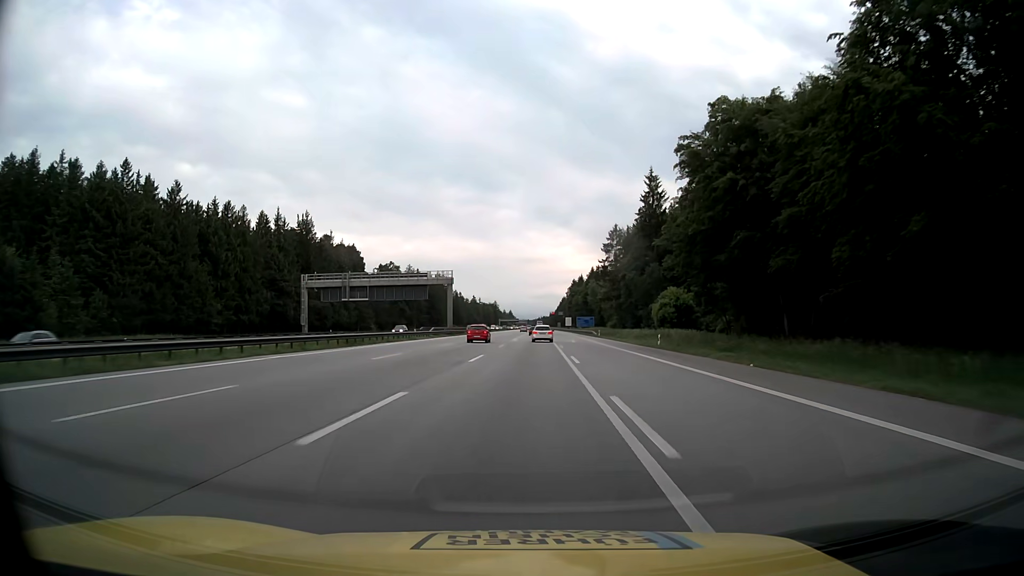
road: motorway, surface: asphalt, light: Day
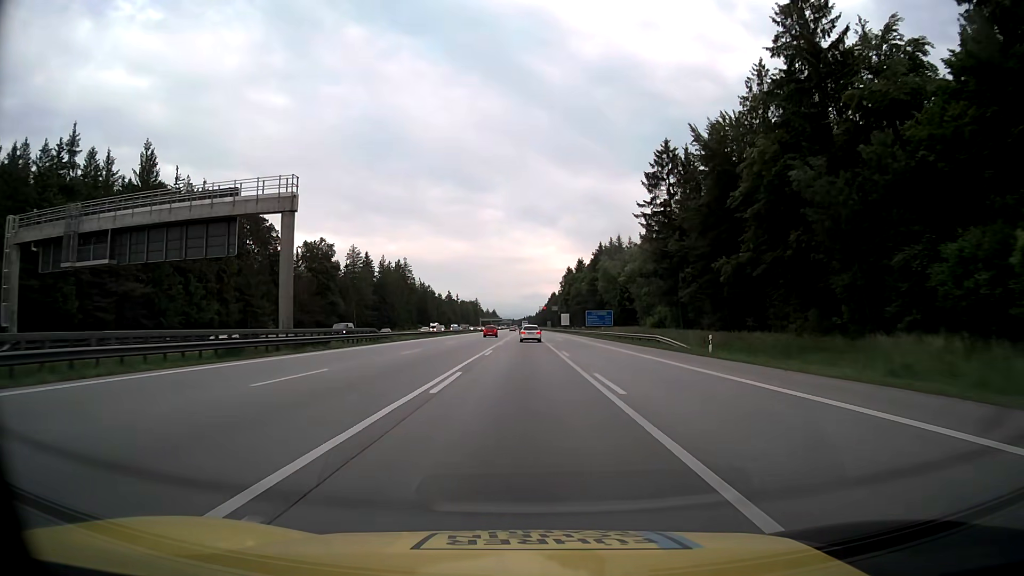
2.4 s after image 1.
(+0.7, +66.0) m; +1°
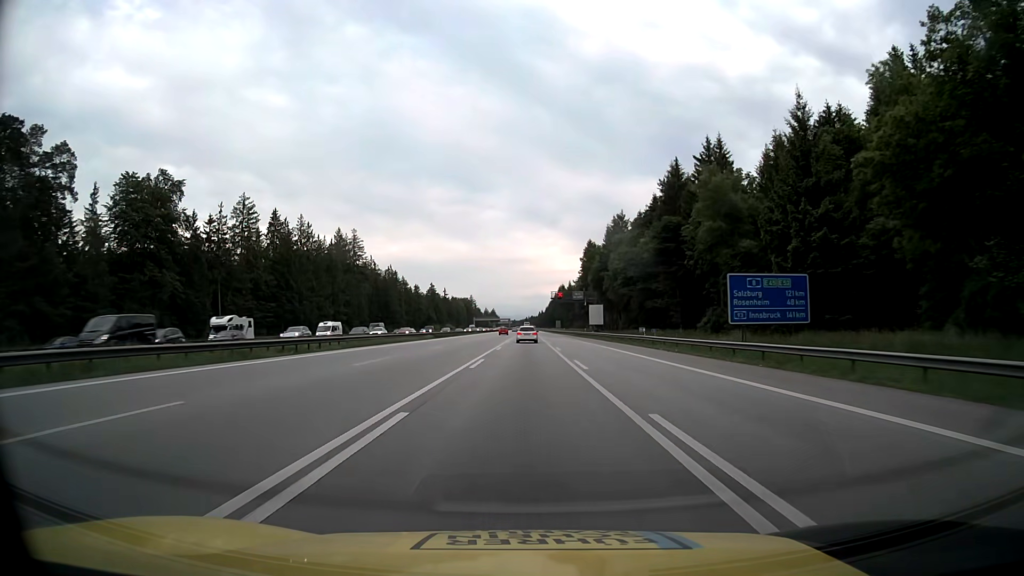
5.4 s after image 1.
(0.0, +81.3) m; 0°
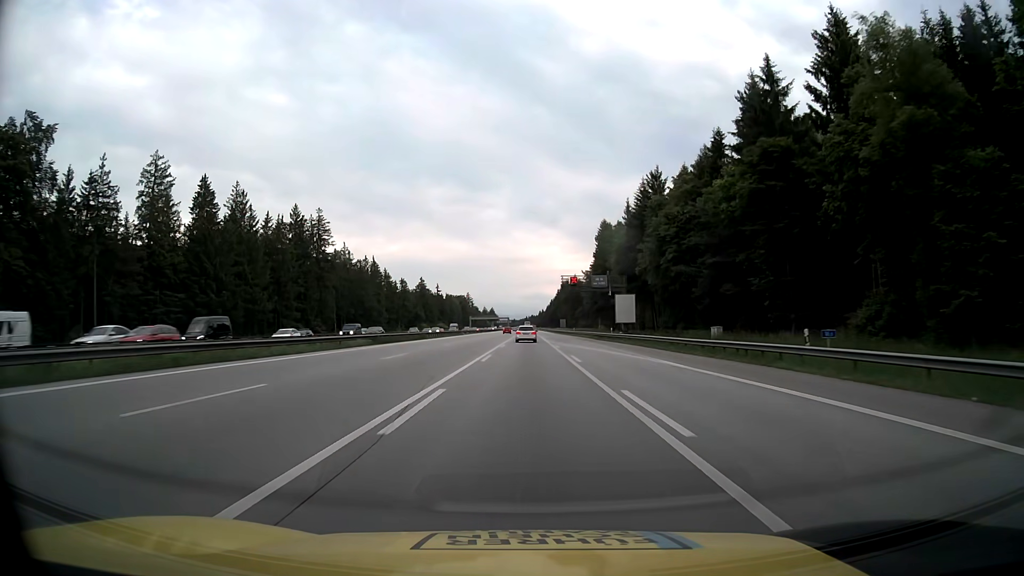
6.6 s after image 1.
(0.0, +32.2) m; 0°
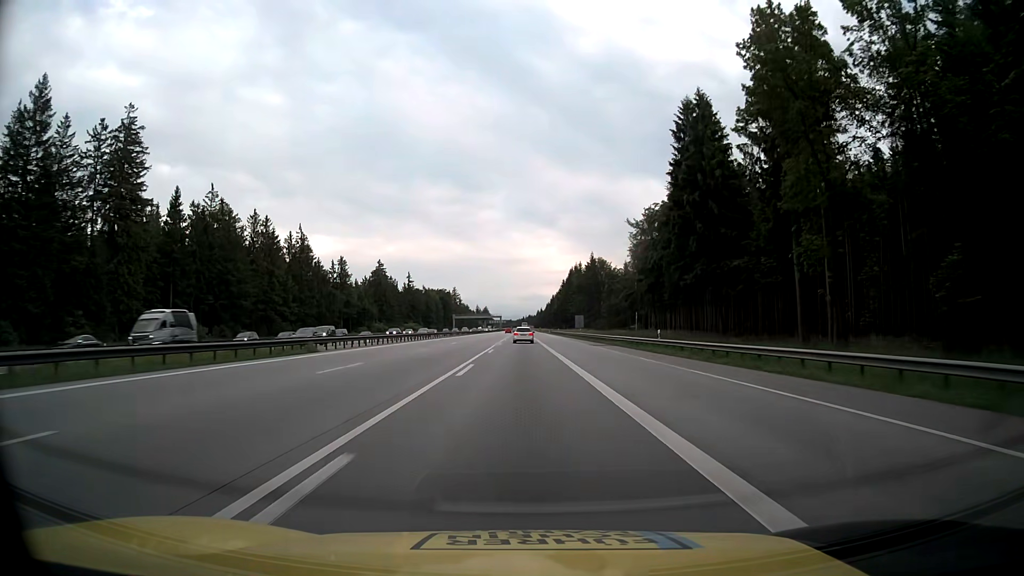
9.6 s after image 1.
(+0.2, +80.0) m; 0°
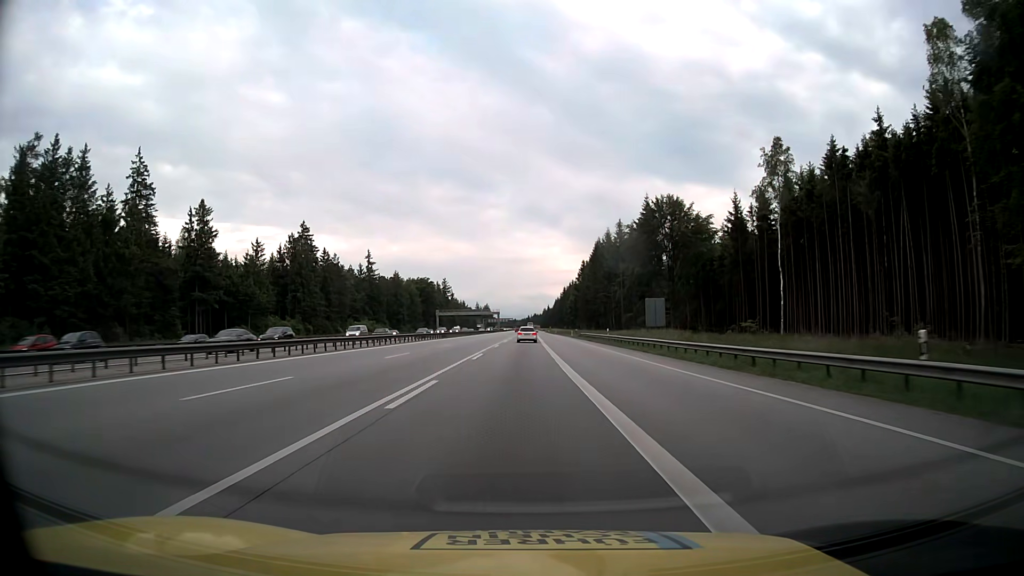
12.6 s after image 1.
(-0.2, +80.1) m; 0°
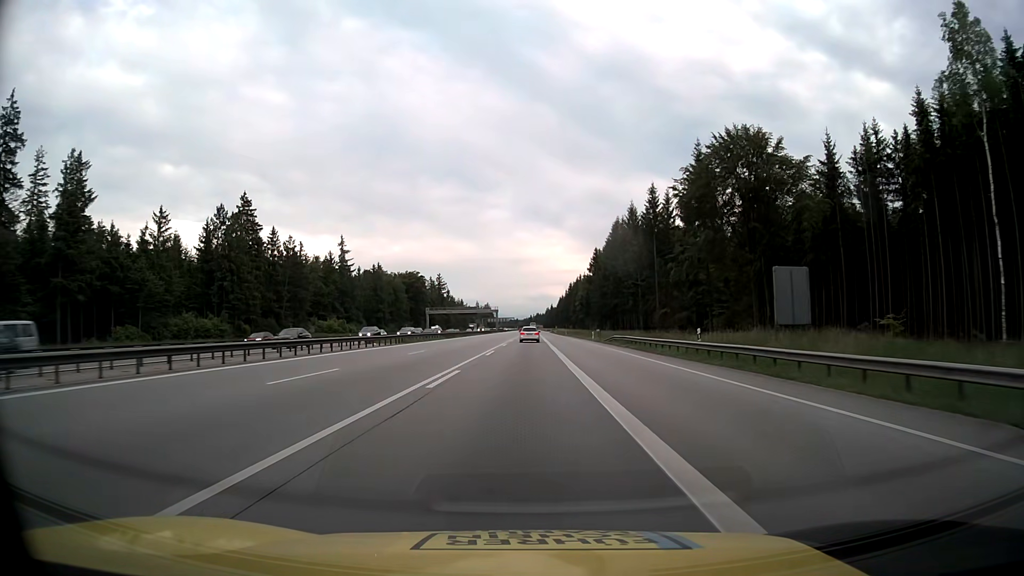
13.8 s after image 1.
(-0.1, +32.3) m; 0°
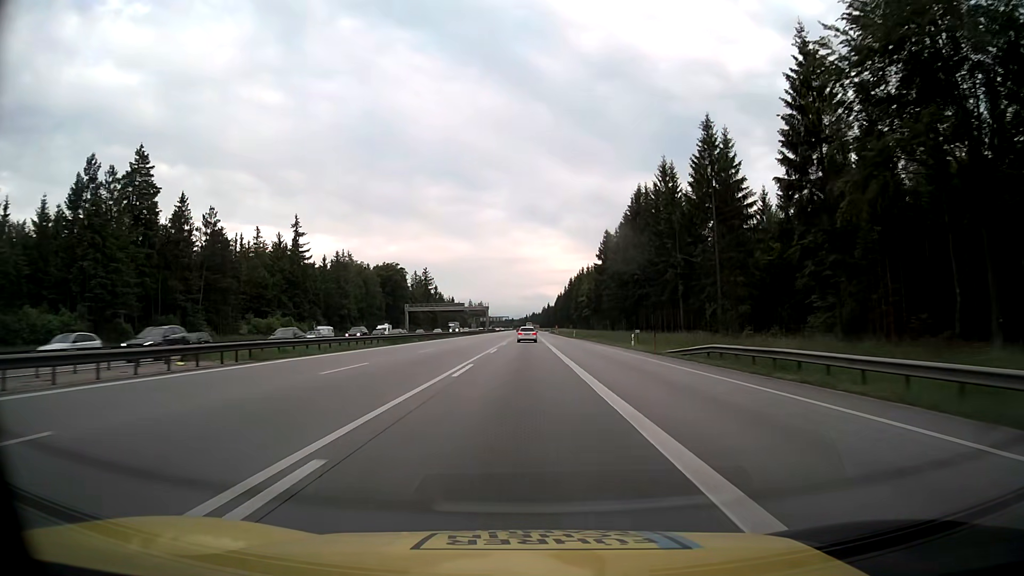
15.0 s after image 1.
(0.0, +32.4) m; 0°
(0, +10) (0, +20) (0, +30) (0, +40) (0, +50) (0, +60) (0, +70) (0, +80) (0, +90) (0, +100) m
